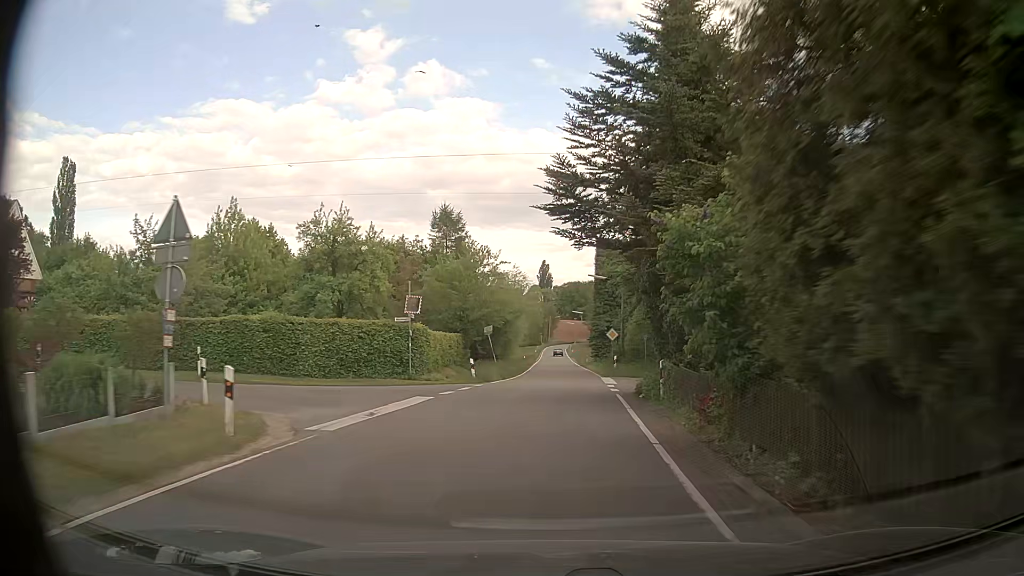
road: tertiary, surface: asphalt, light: Day
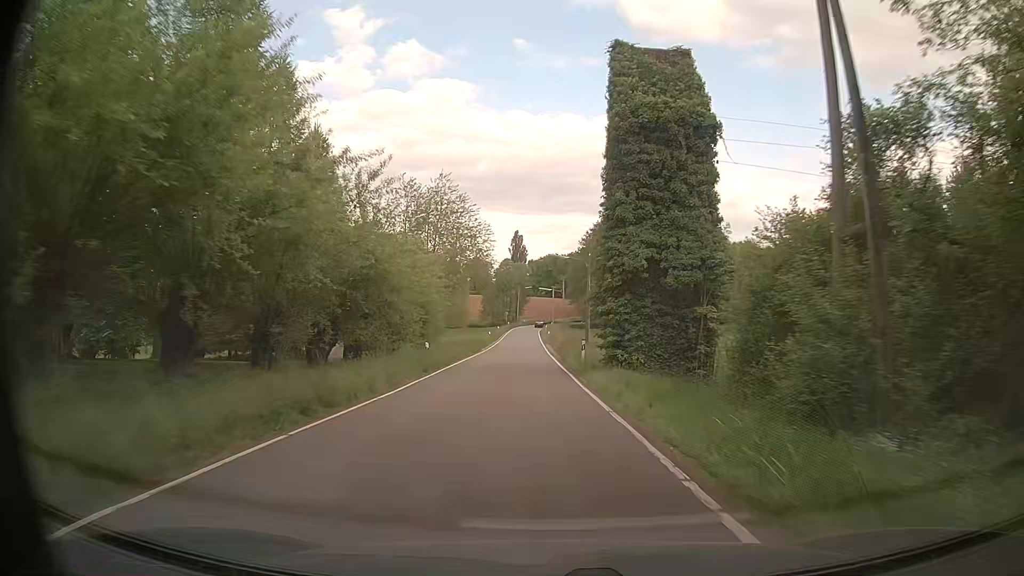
(+1.5, +43.4) m; +2°
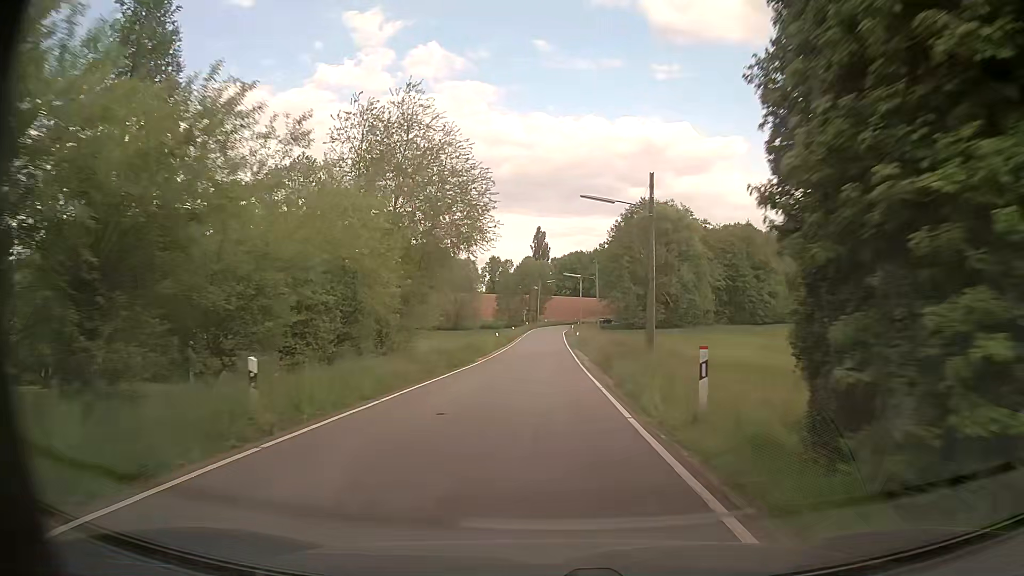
(-0.3, +19.2) m; -2°
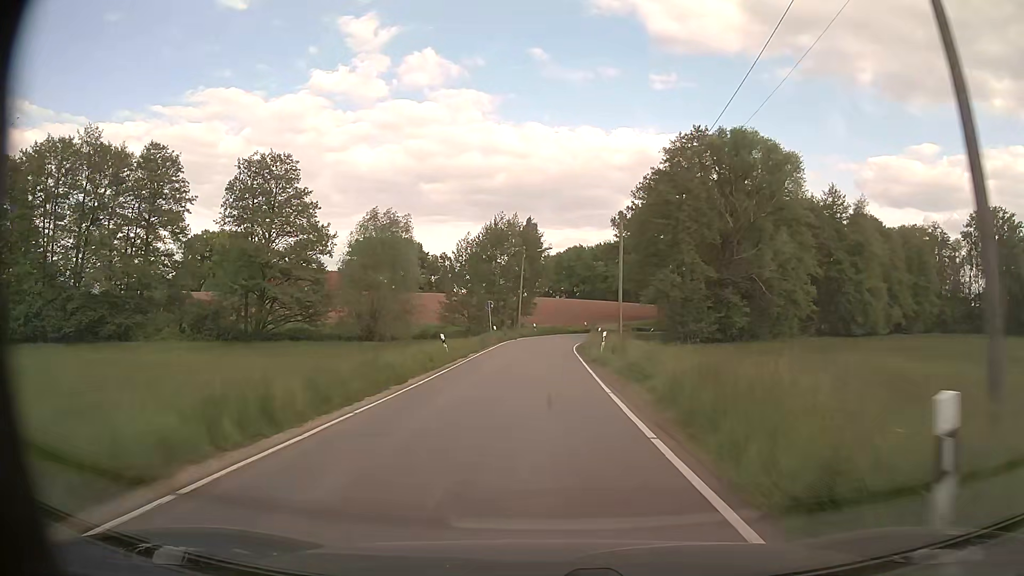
(-0.1, +50.2) m; 0°
